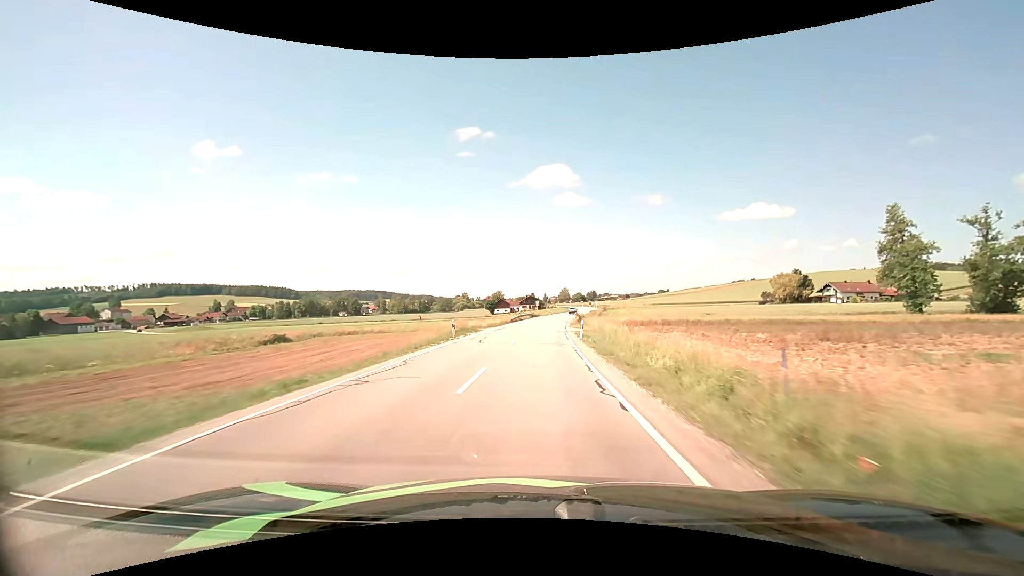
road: secondary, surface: asphalt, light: Day
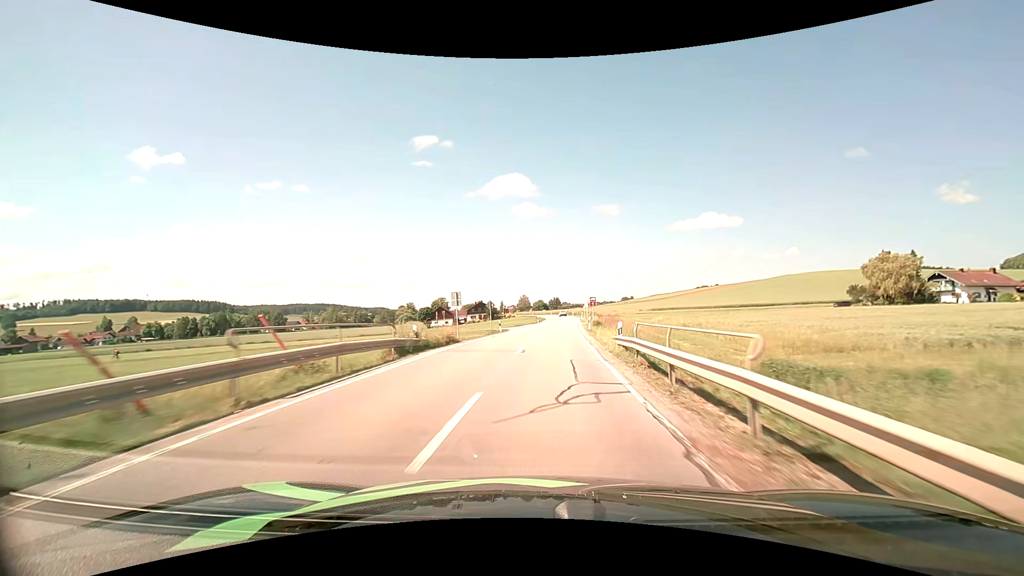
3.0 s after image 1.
(+1.9, +63.5) m; +5°
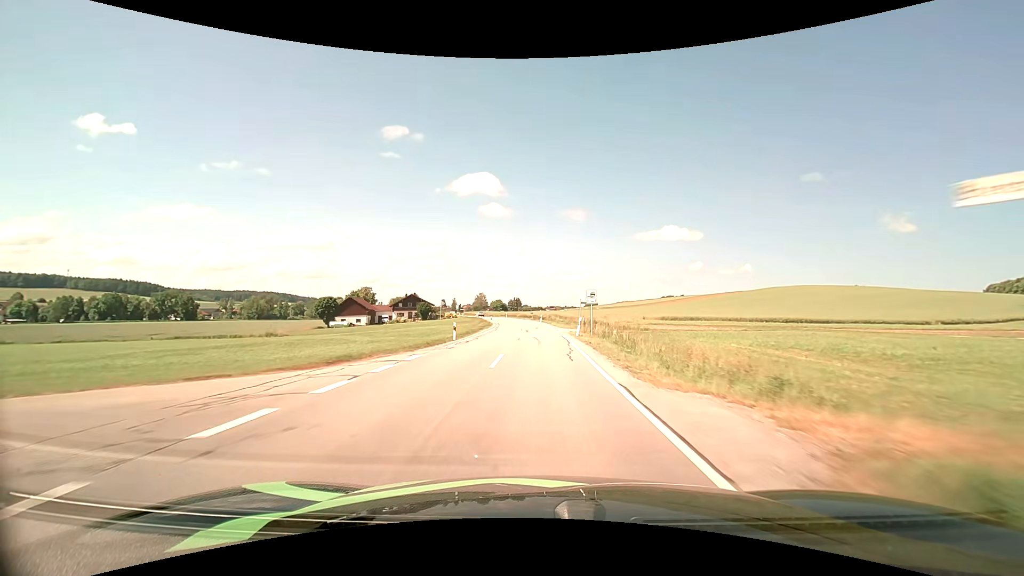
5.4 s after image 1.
(+2.3, +52.0) m; +4°
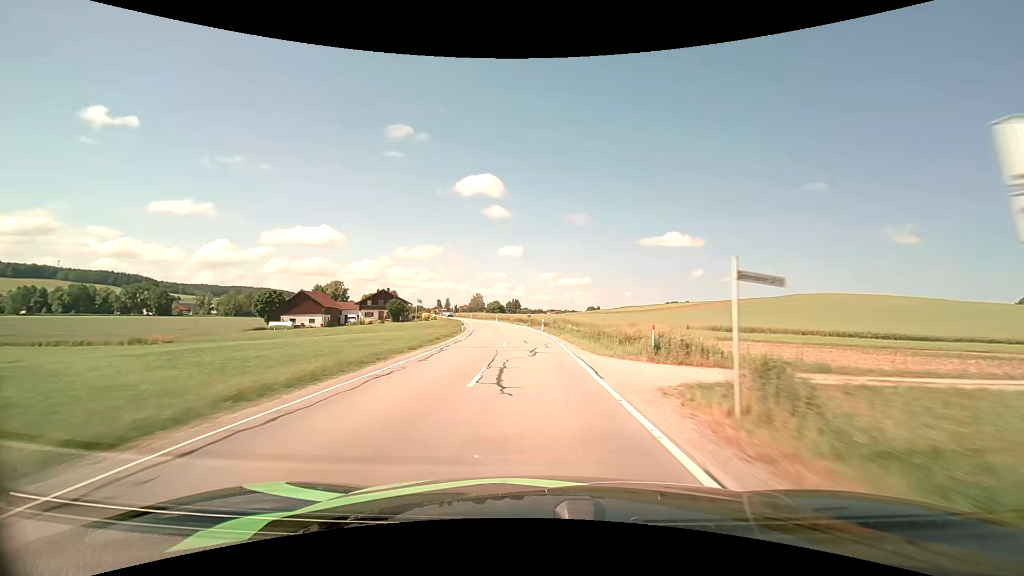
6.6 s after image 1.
(+0.1, +26.2) m; 0°
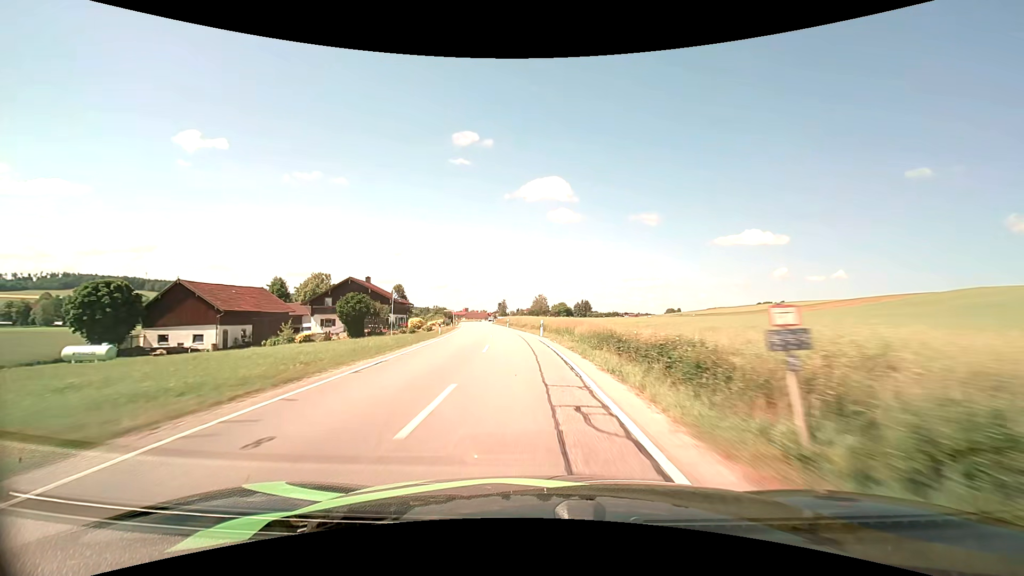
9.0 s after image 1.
(-2.3, +52.7) m; -7°
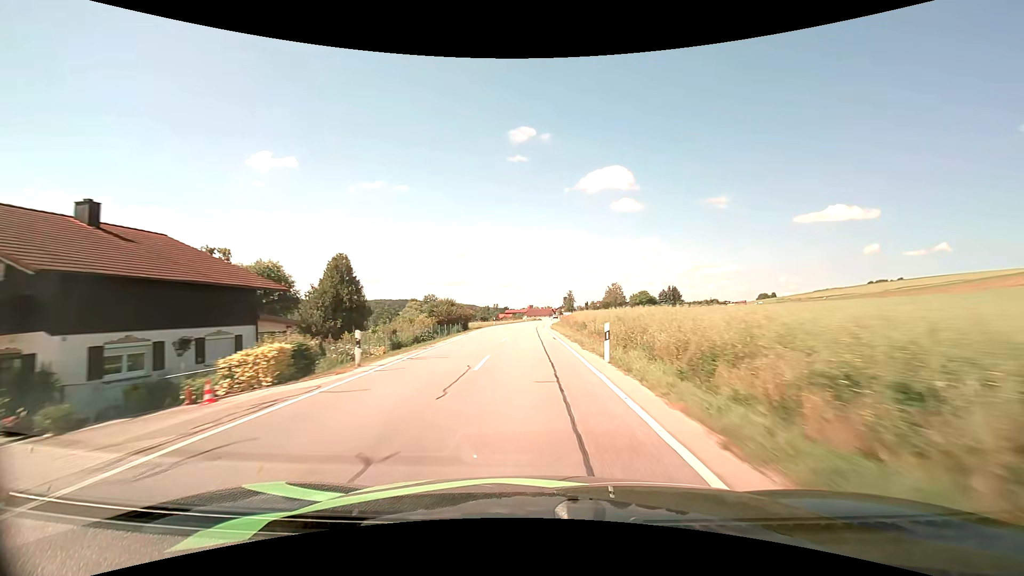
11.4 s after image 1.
(-4.4, +53.4) m; -8°
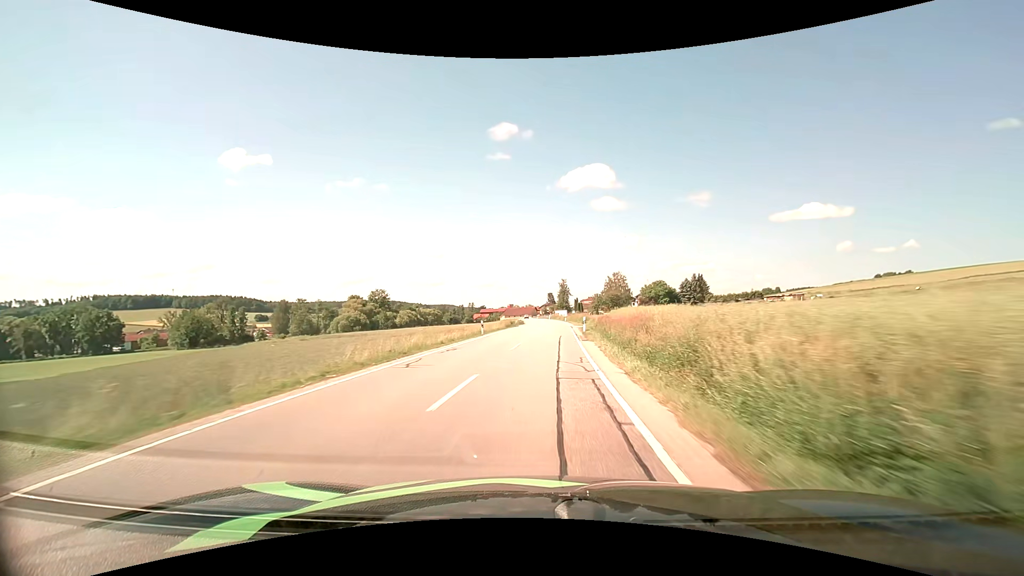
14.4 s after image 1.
(-0.5, +64.4) m; +2°
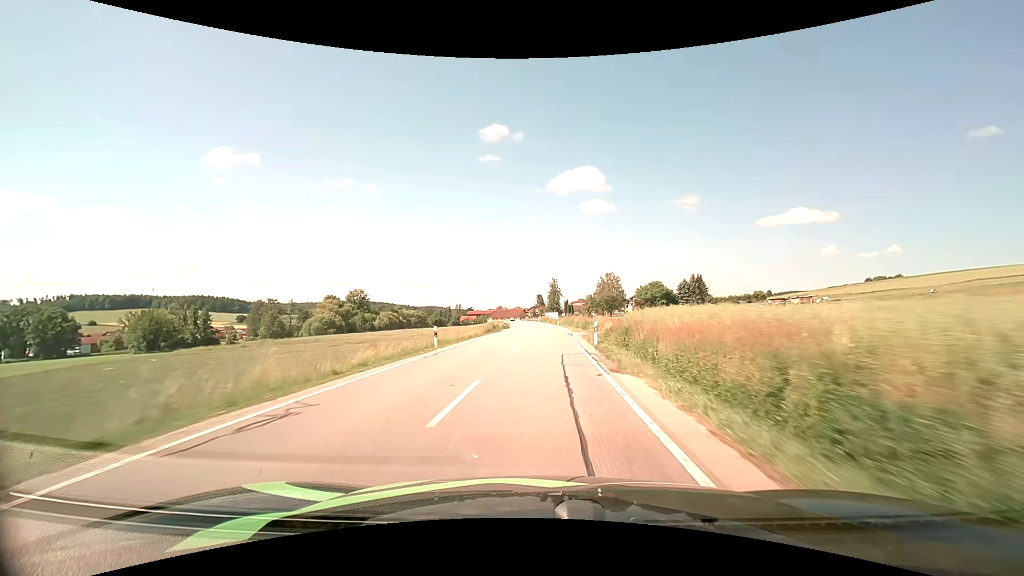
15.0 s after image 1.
(+0.1, +12.4) m; +1°
(0, +10) (0, +20) (+1, +30) (+1, +40) (+1, +50) (+1, +60) (+1, +70) (0, +80) (0, +90) (-1, +100) m
